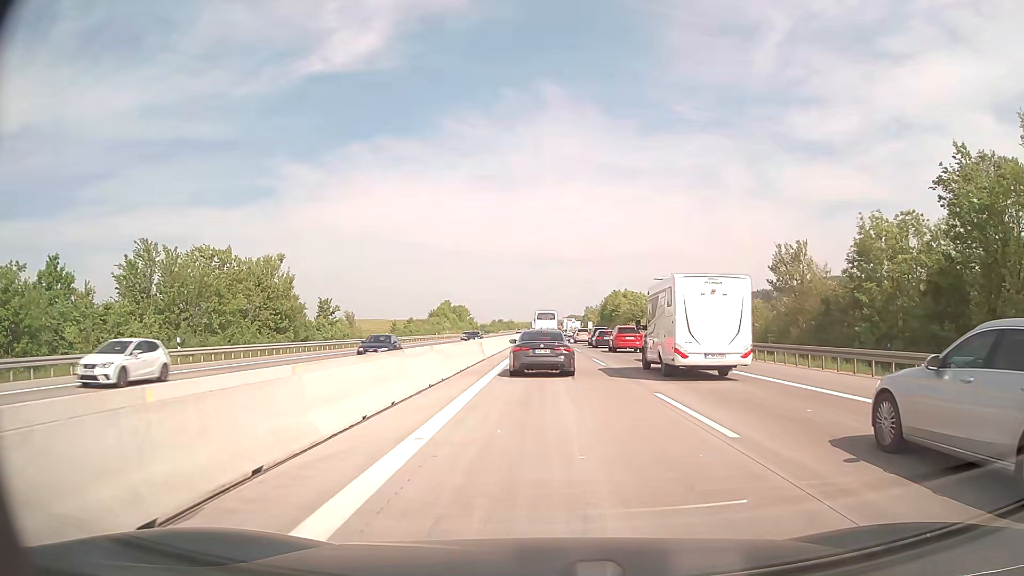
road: motorway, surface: concrete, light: Day
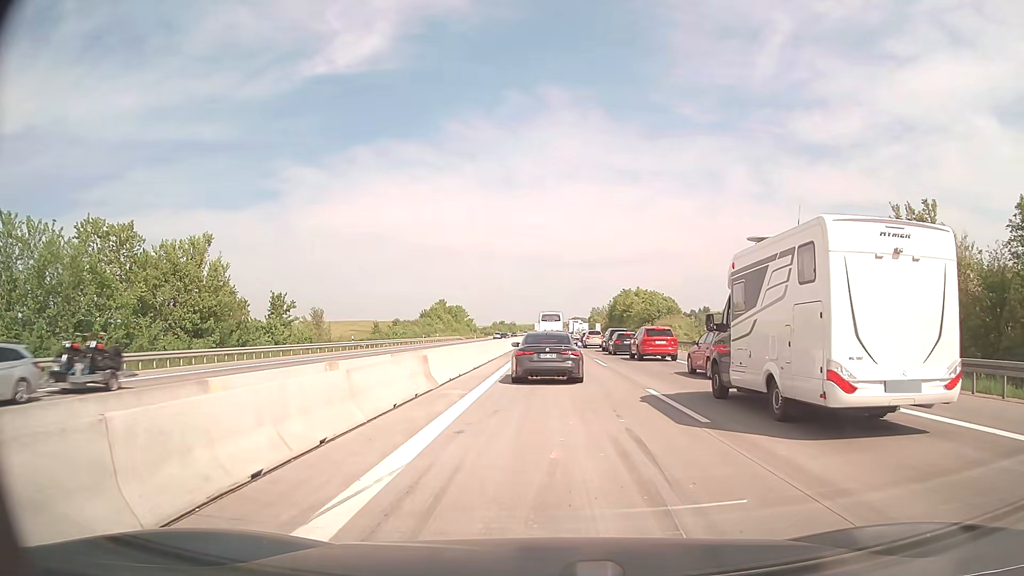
(0.0, +15.8) m; 0°
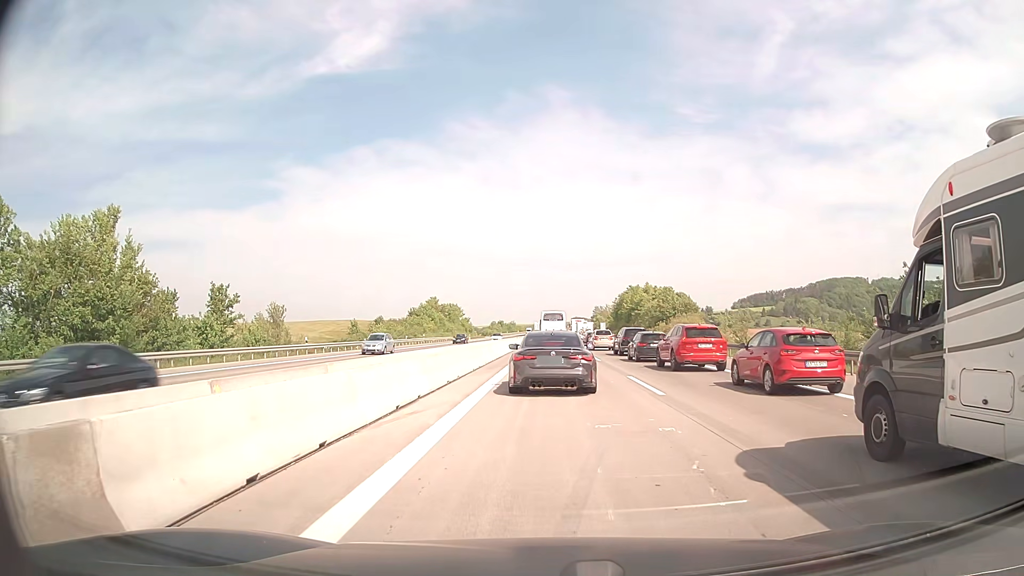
(0.0, +13.2) m; 0°
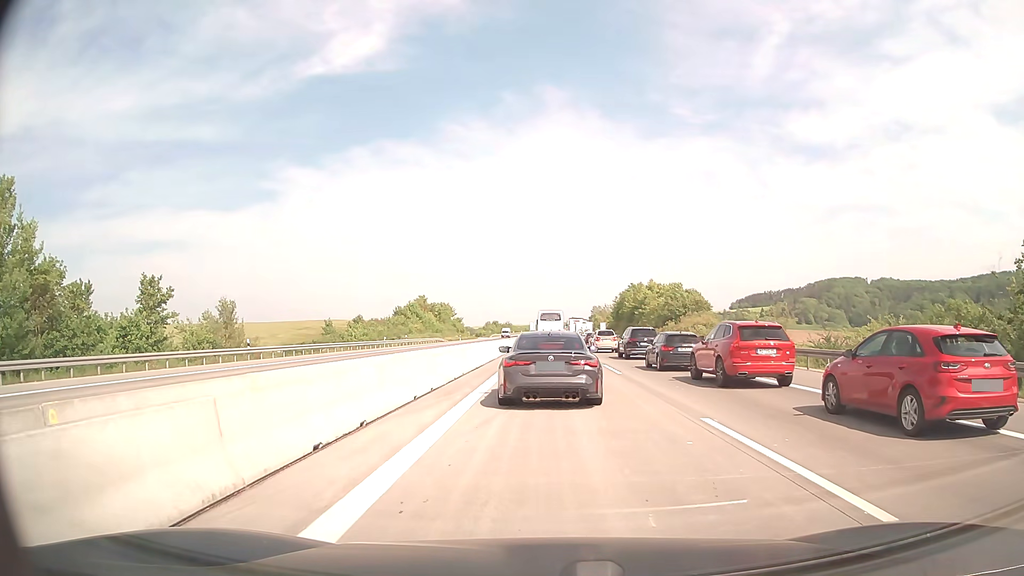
(+0.1, +10.0) m; +1°
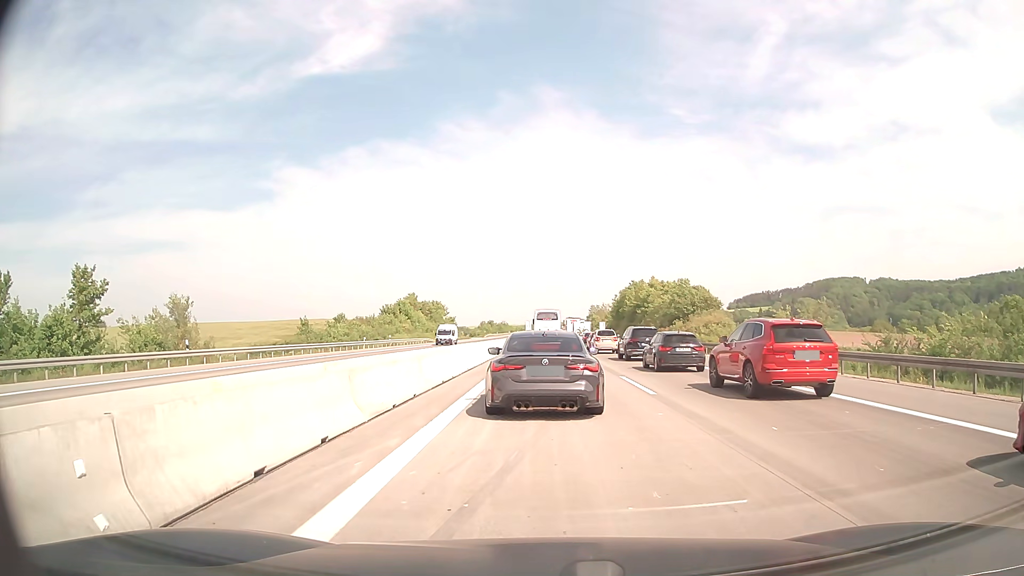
(0.0, +7.5) m; -1°
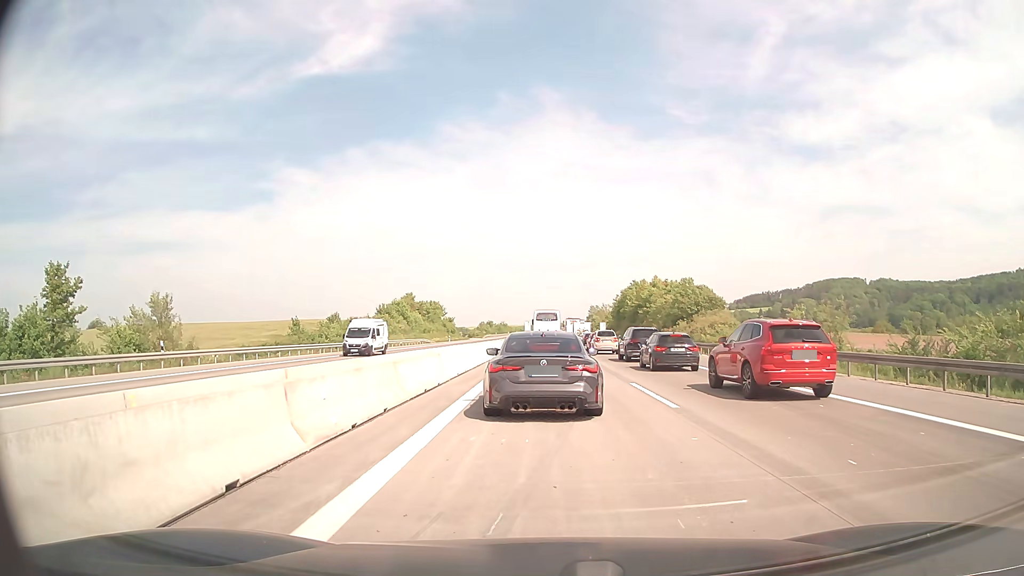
(0.0, +2.6) m; +1°
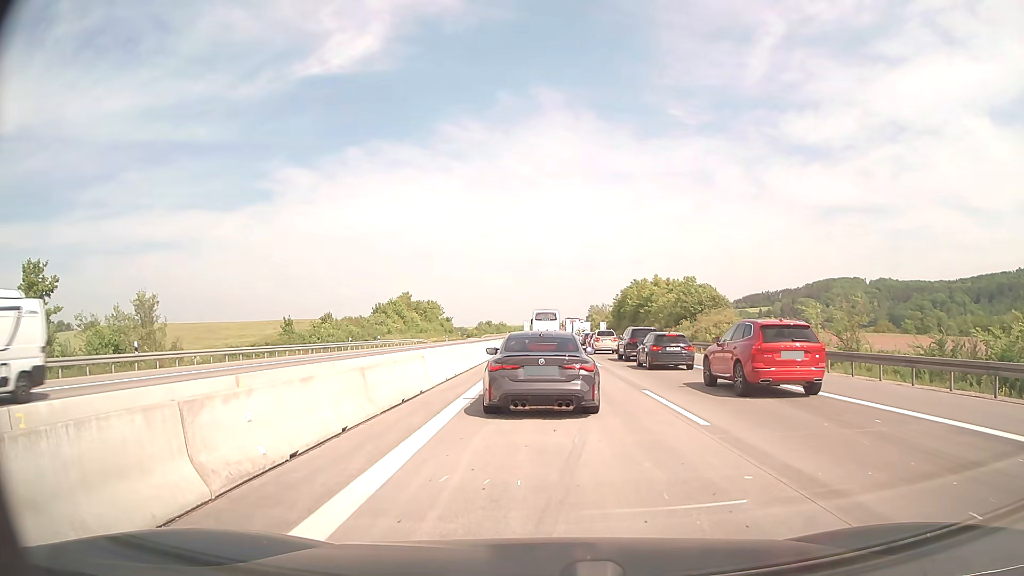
(0.0, +2.4) m; -1°
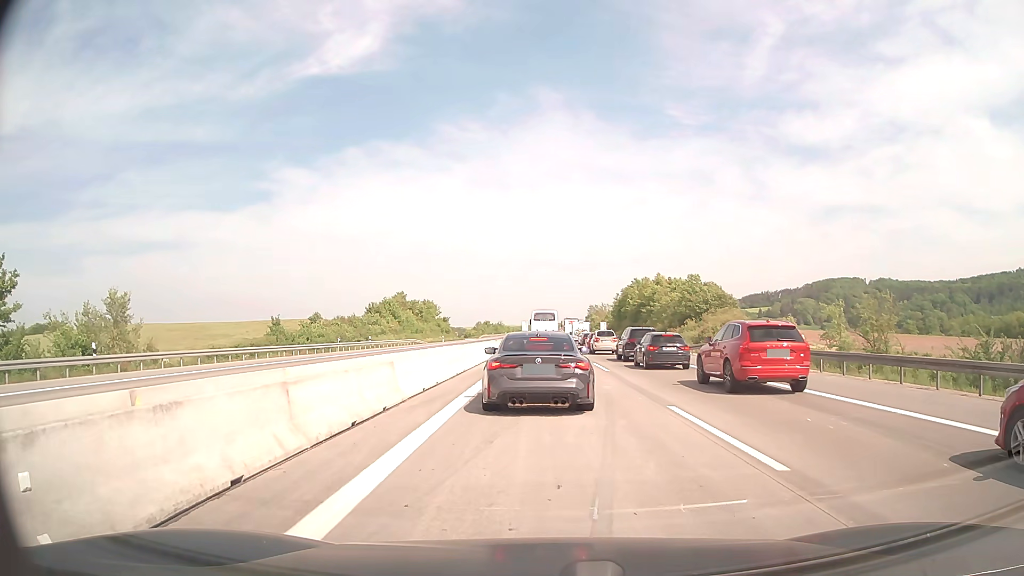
(0.0, +3.4) m; +1°
(0, +10) (0, +20) (0, +30) (0, +40) (0, +50) (0, +60) (0, +70) (0, +80) (0, +90) (0, +100) m
